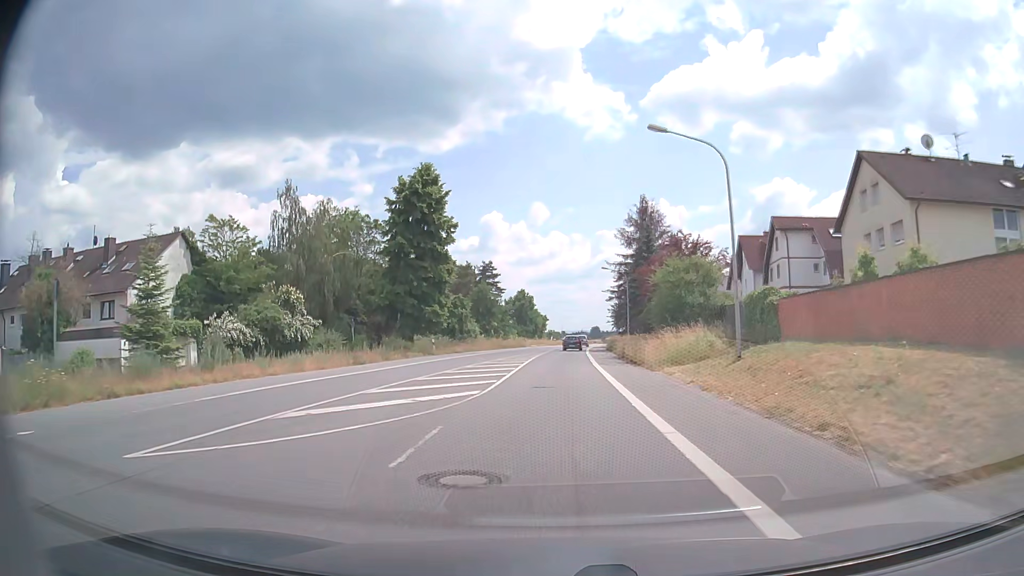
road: primary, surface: asphalt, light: Day
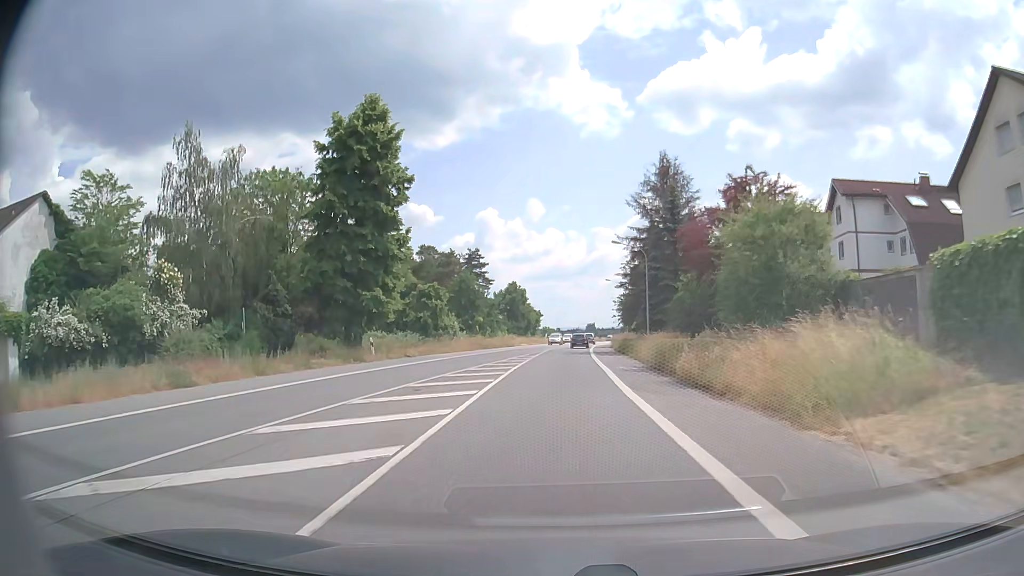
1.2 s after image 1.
(+0.1, +16.0) m; +1°
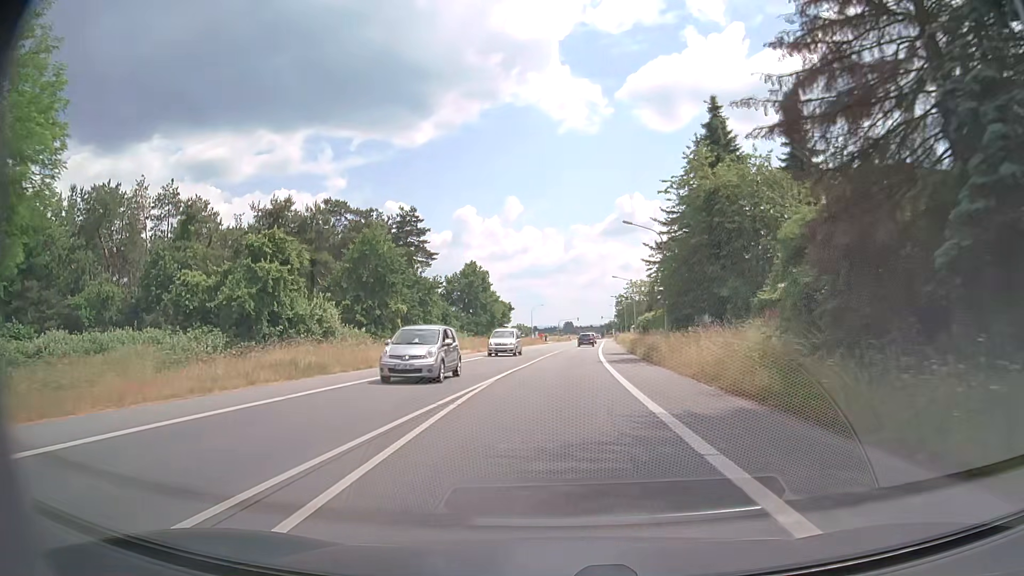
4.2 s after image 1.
(+0.5, +40.6) m; +2°
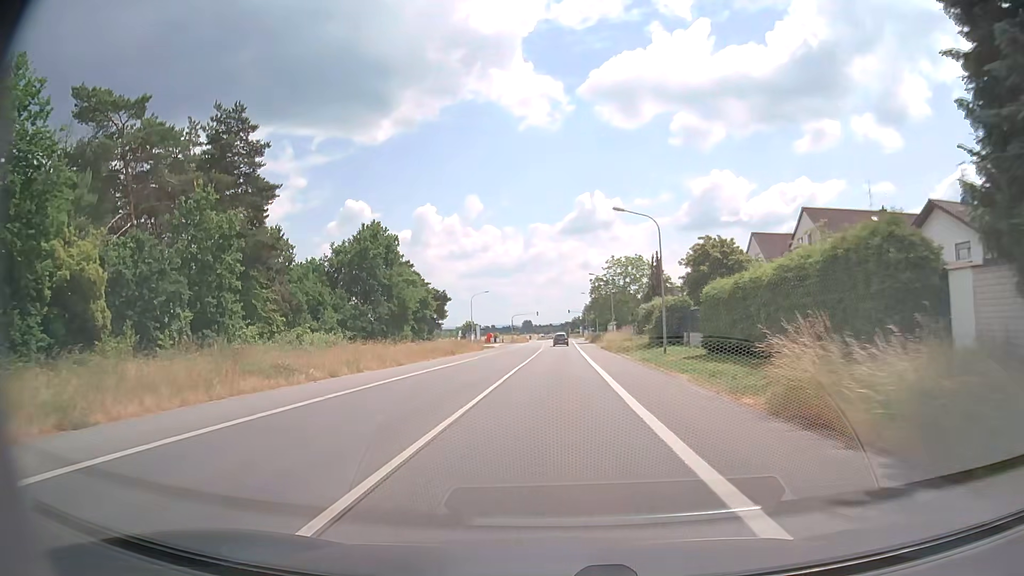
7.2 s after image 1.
(+0.8, +41.4) m; +3°
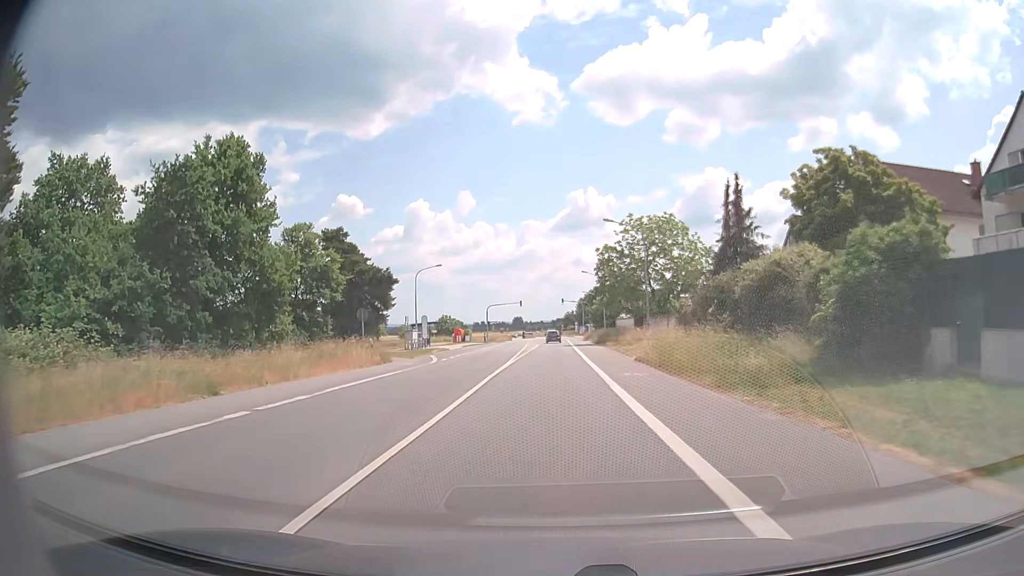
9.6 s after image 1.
(+0.4, +33.4) m; +1°
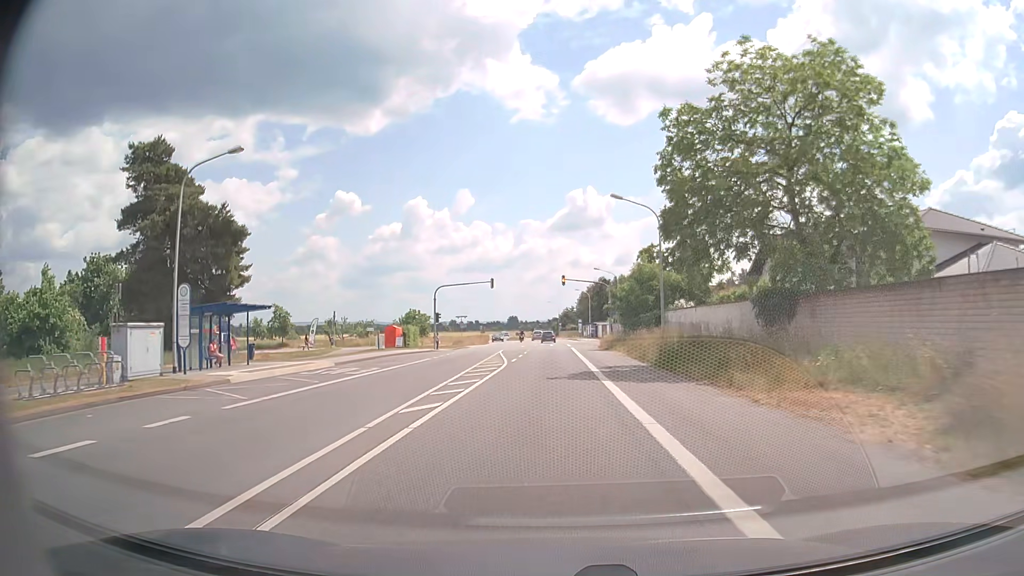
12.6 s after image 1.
(+0.1, +41.6) m; 0°
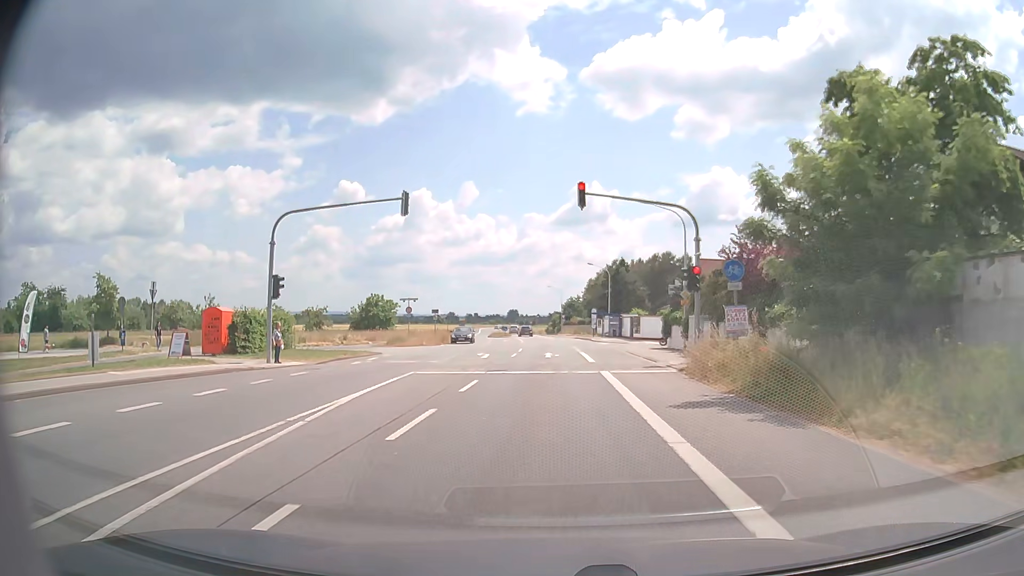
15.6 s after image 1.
(-0.1, +34.9) m; -1°
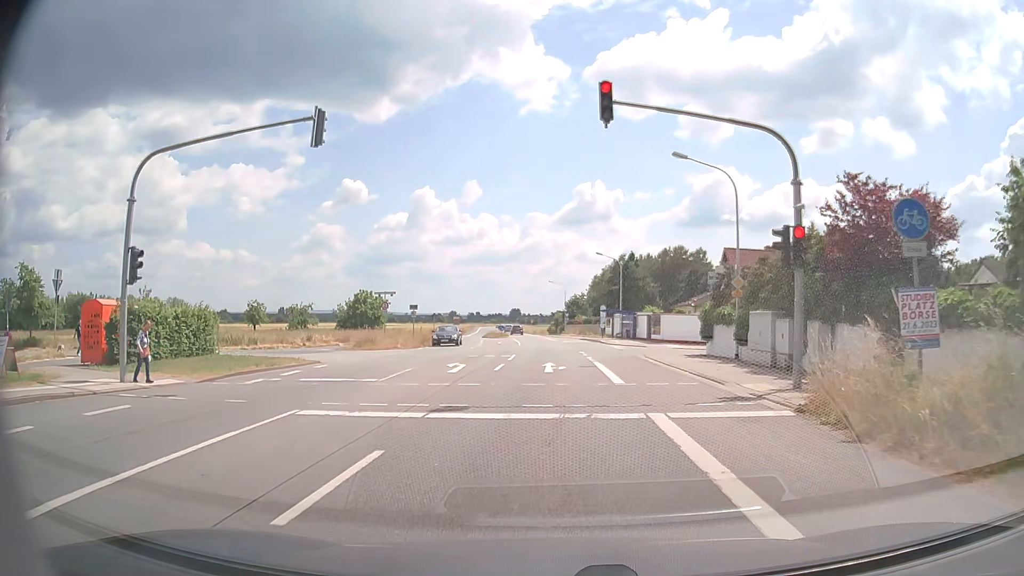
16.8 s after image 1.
(0.0, +9.2) m; 0°
